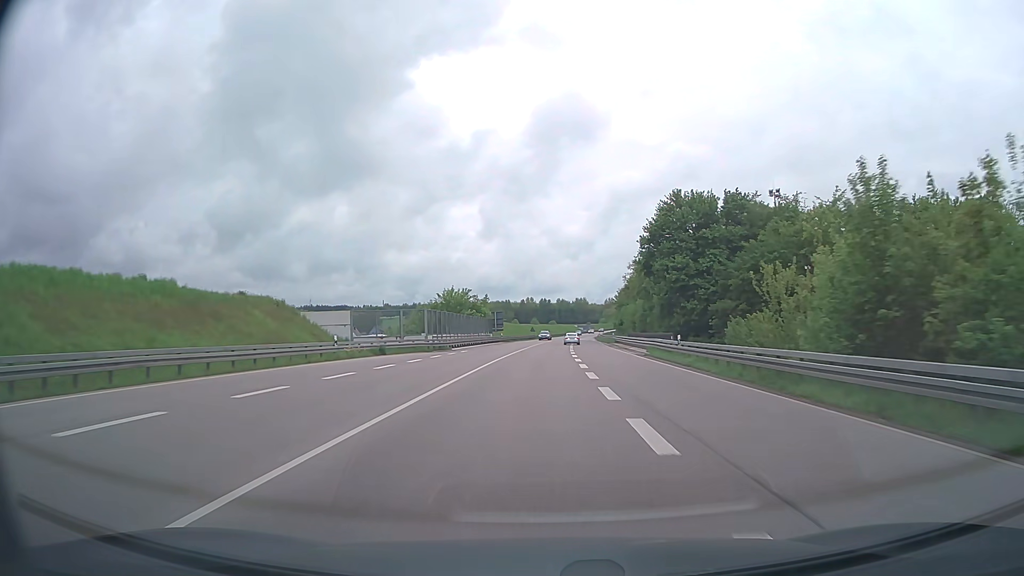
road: trunk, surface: asphalt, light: Day
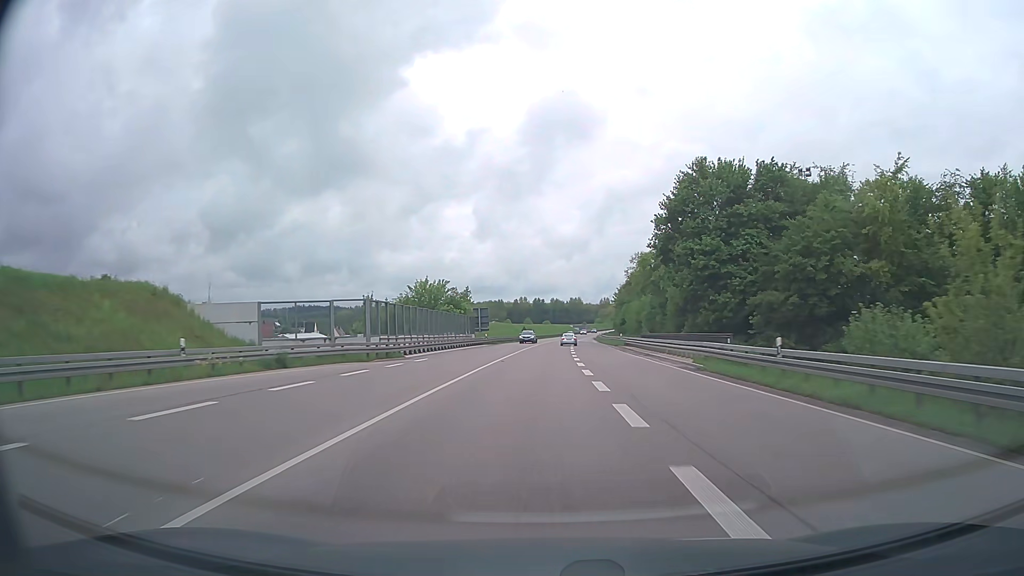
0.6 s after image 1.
(+0.1, +15.8) m; +1°
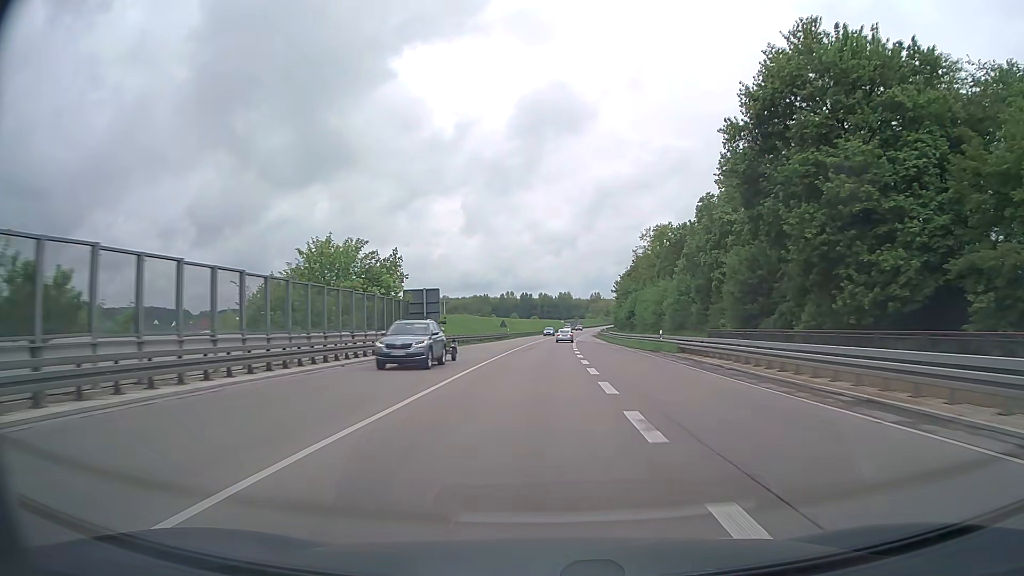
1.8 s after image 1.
(+0.3, +31.5) m; +1°
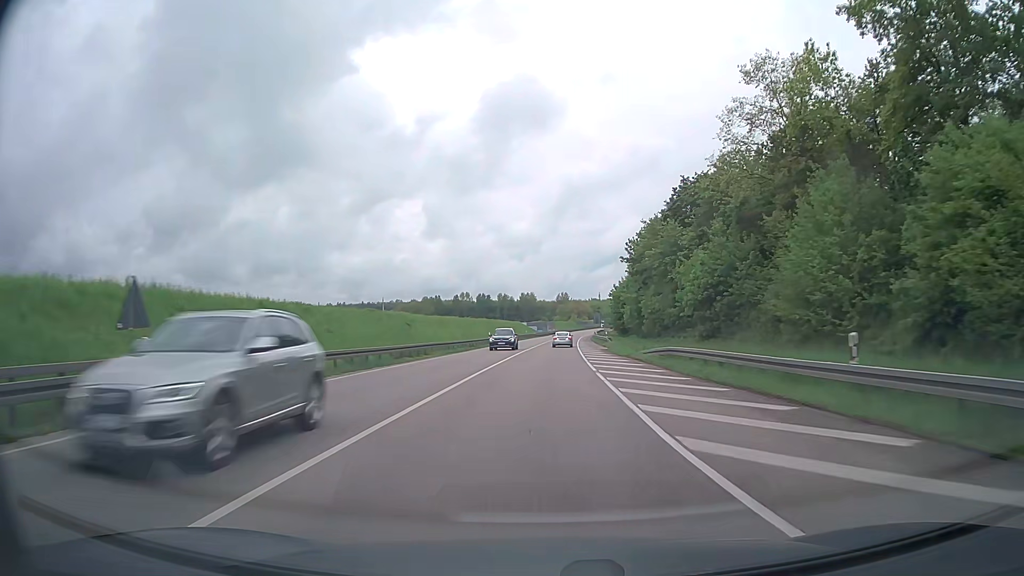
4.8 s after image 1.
(+2.0, +78.4) m; +3°
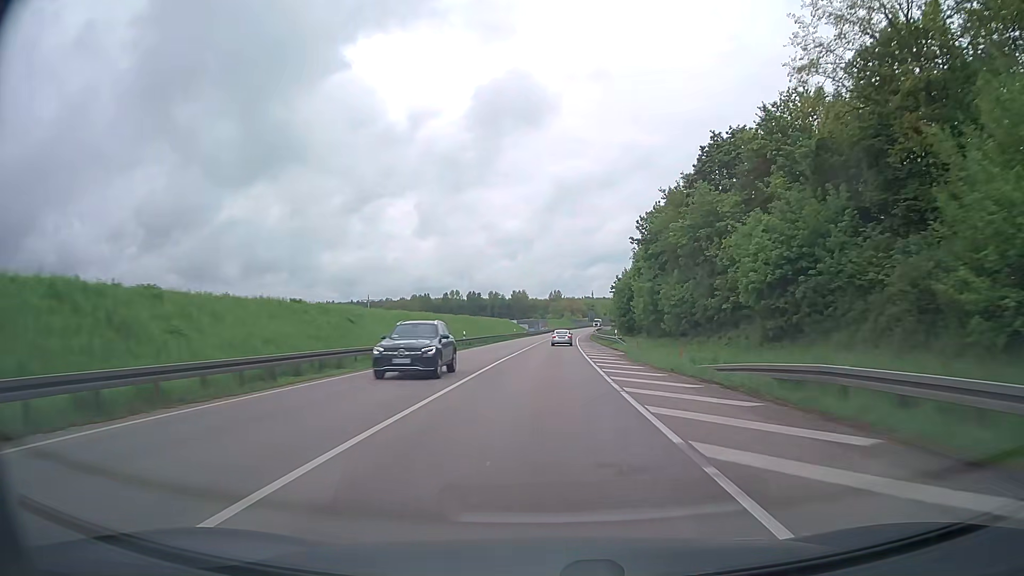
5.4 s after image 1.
(+0.1, +15.8) m; +1°
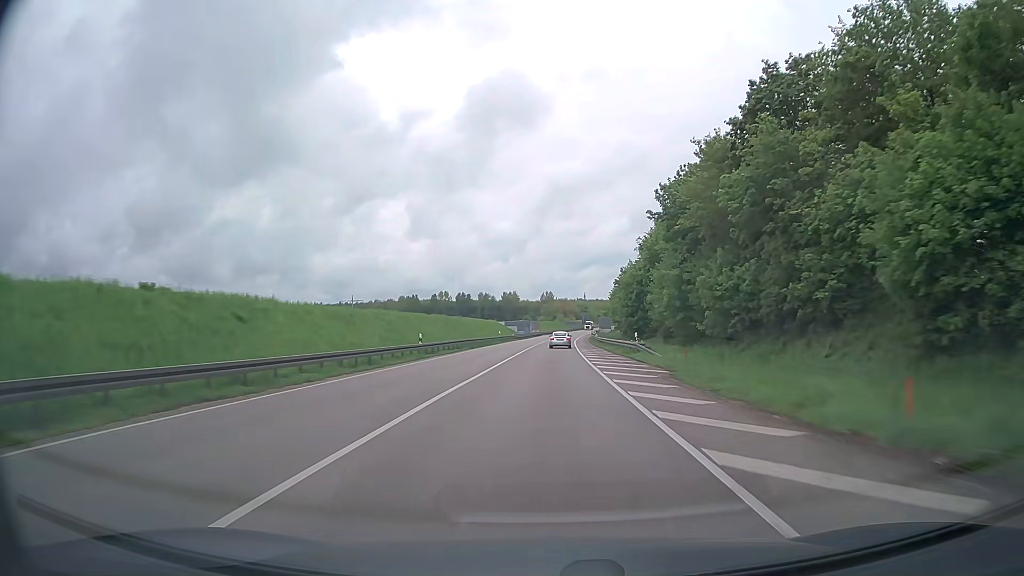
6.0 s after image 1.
(+0.1, +15.8) m; +1°
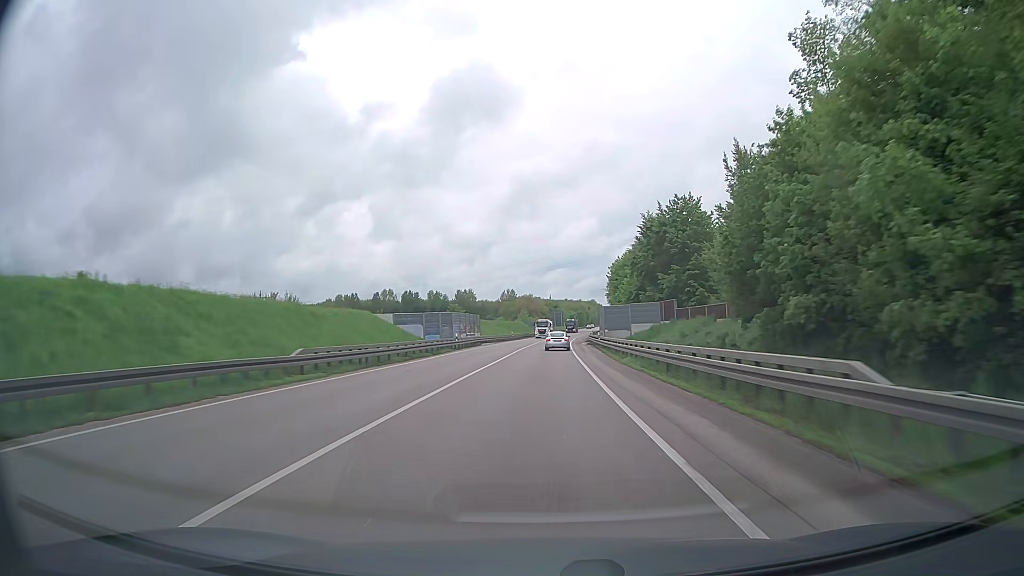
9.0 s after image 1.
(+2.2, +77.9) m; +3°
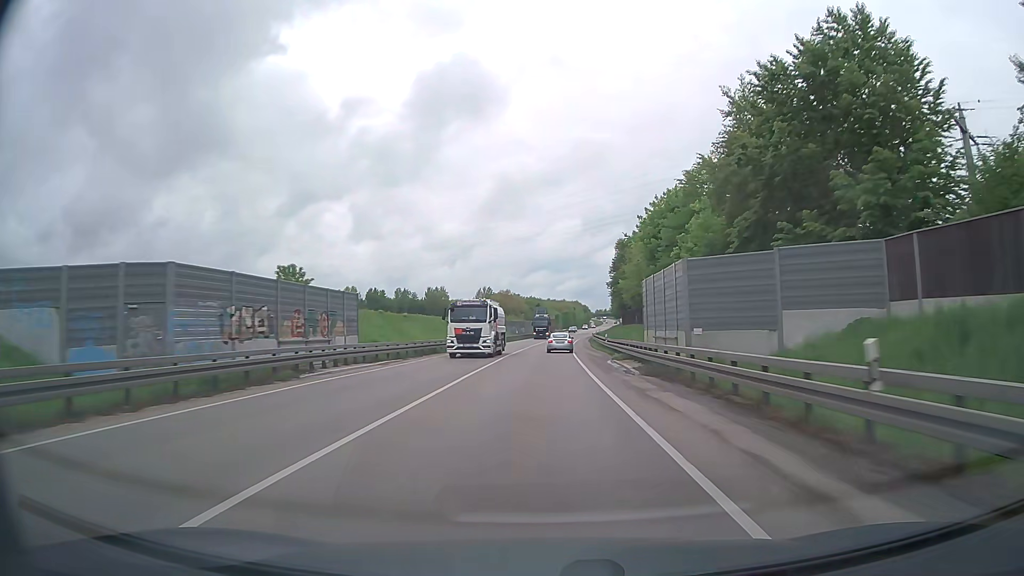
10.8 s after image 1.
(+0.5, +47.0) m; +2°
(0, +10) (0, +20) (0, +30) (0, +40) (+1, +50) (+1, +60) (+2, +70) (+2, +80) (+3, +90) (+3, +100) m
